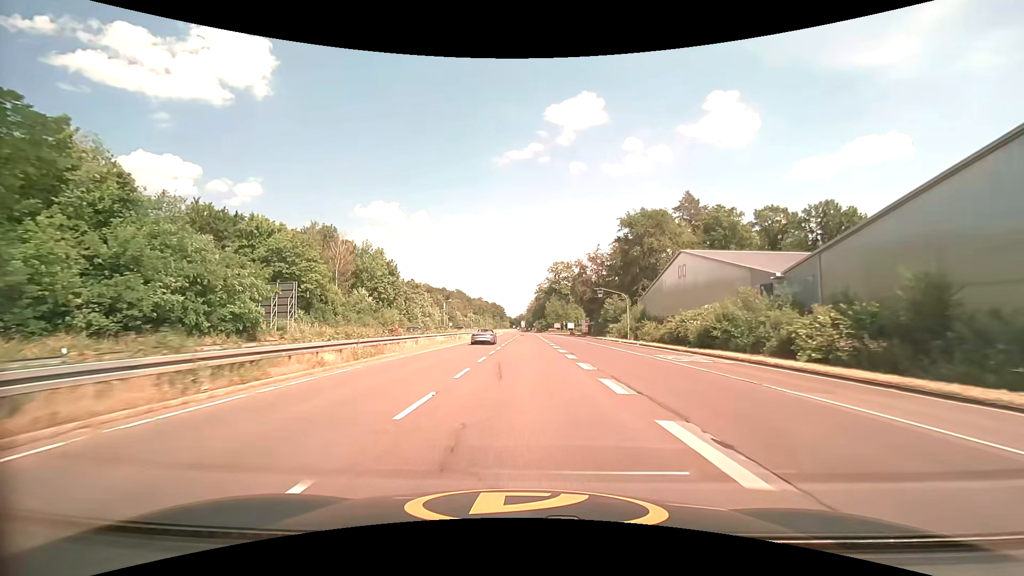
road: trunk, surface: asphalt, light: Day
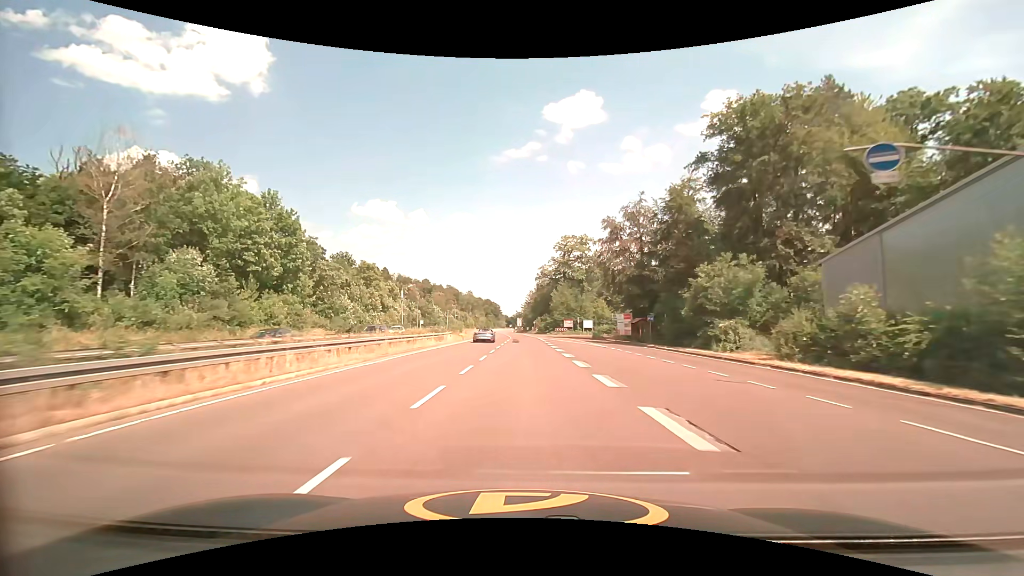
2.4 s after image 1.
(+0.1, +47.2) m; 0°
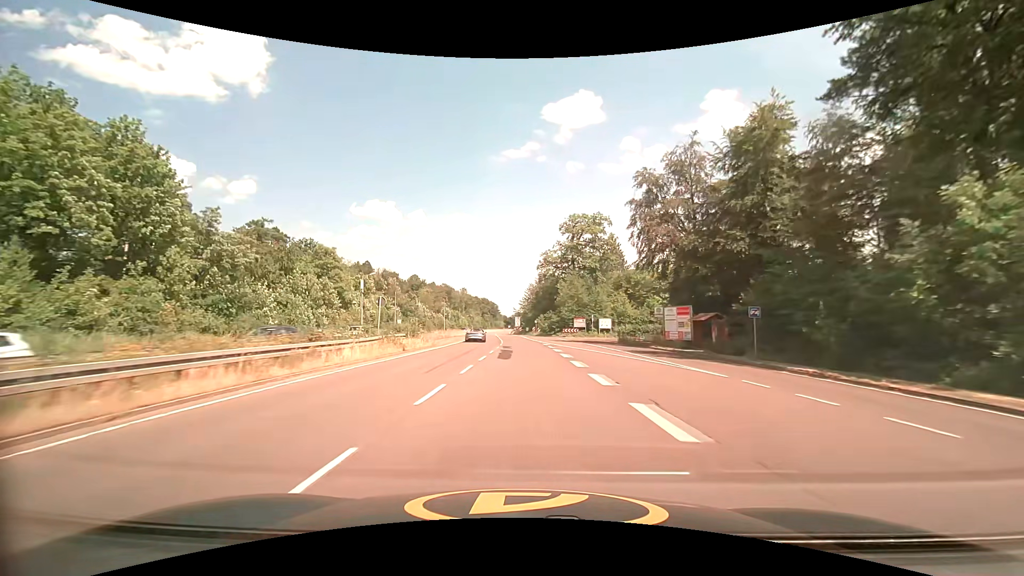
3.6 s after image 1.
(0.0, +23.6) m; 0°
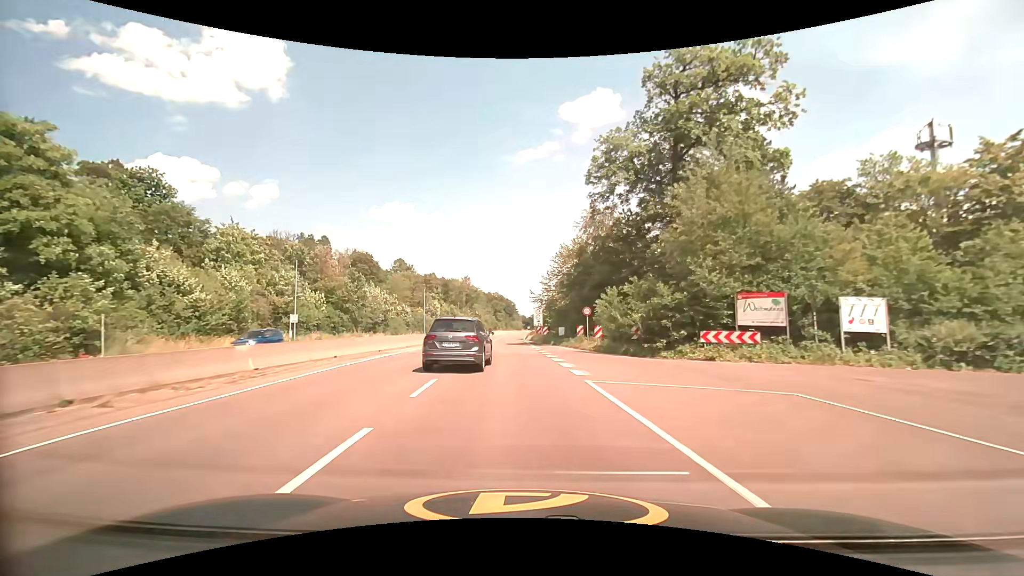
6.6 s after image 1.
(-1.1, +58.9) m; -3°
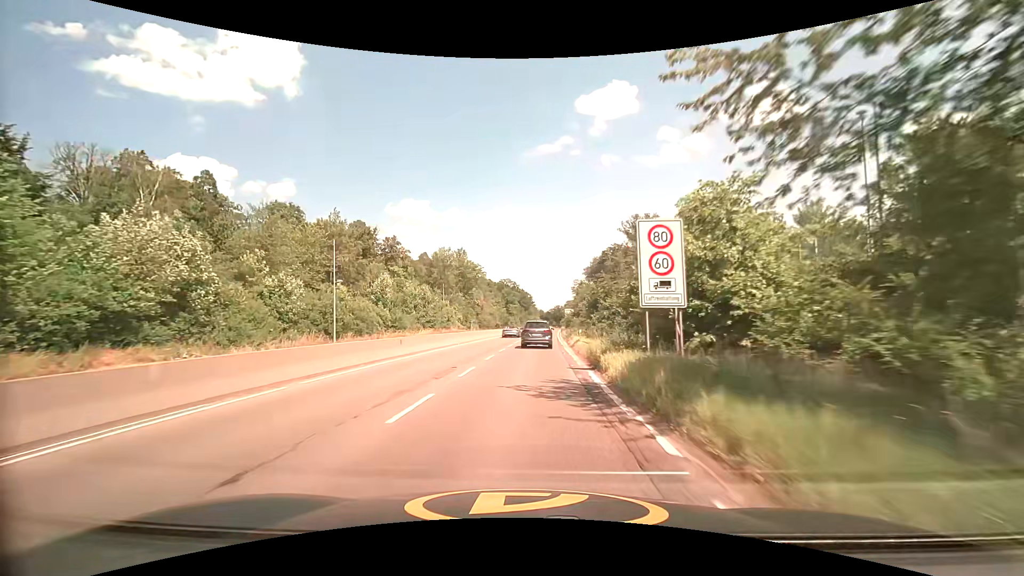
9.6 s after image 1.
(-1.3, +58.9) m; -1°
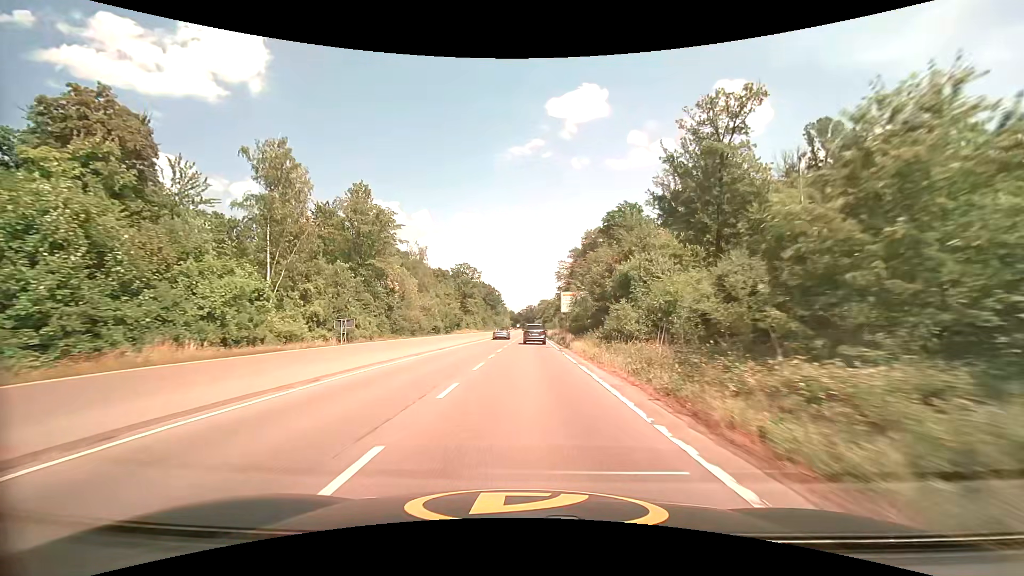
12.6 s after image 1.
(+1.5, +59.0) m; +3°
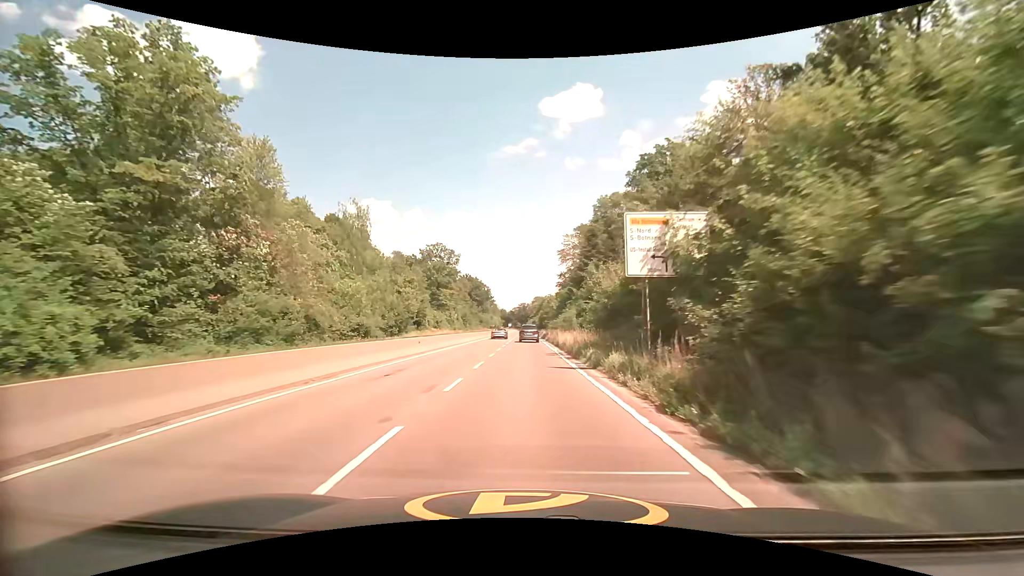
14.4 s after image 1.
(+0.2, +35.4) m; +1°
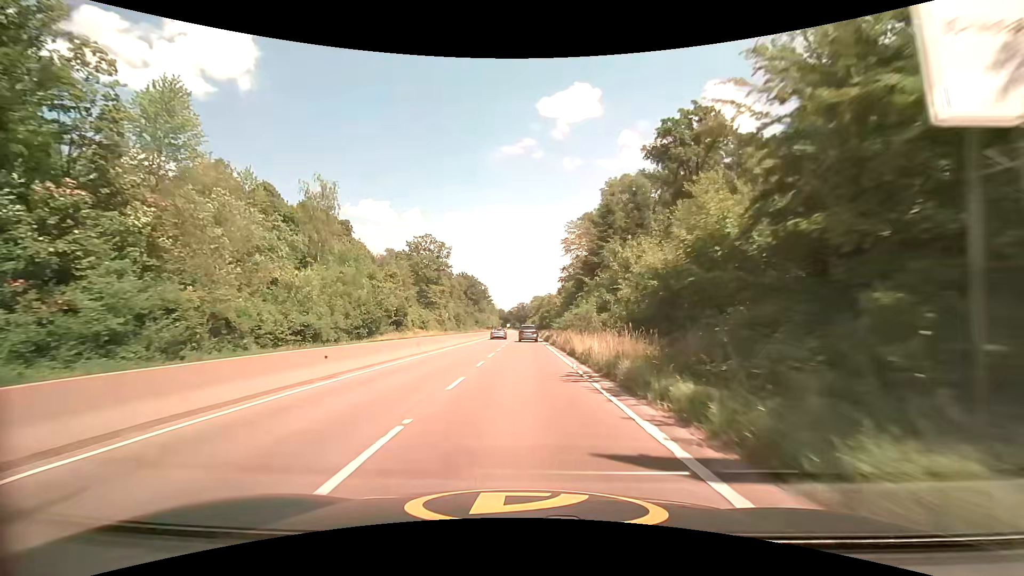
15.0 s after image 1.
(0.0, +11.8) m; 0°
(0, +10) (0, +20) (0, +30) (0, +40) (0, +50) (0, +60) (0, +70) (0, +80) (0, +90) (0, +100) m
